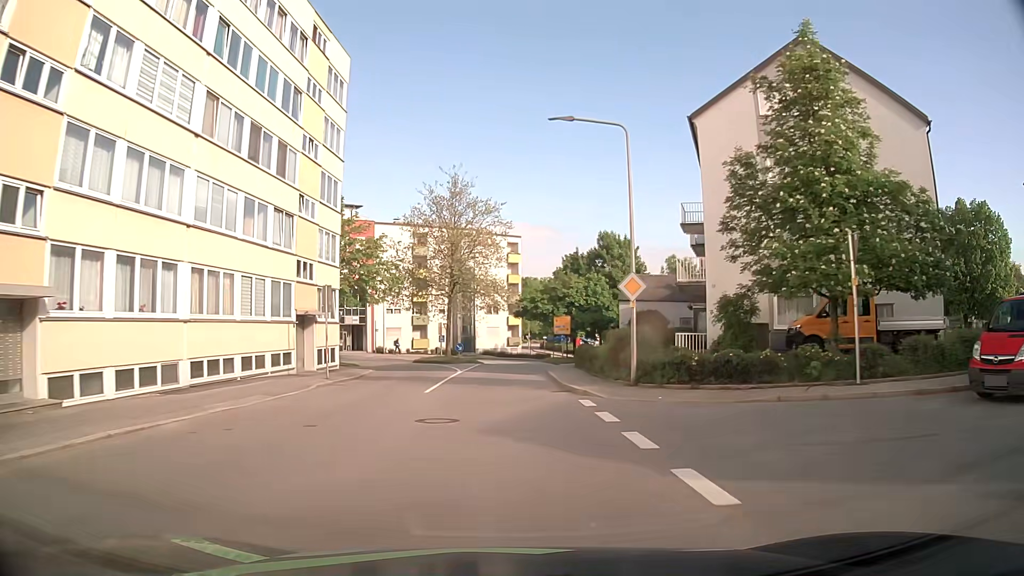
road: tertiary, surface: asphalt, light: Day
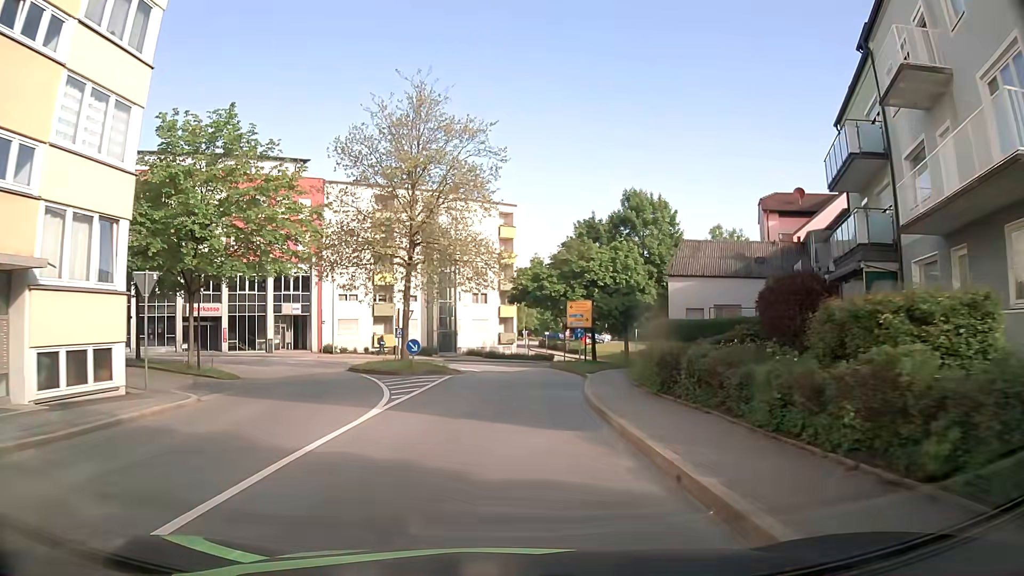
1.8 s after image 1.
(-0.1, +19.8) m; 0°
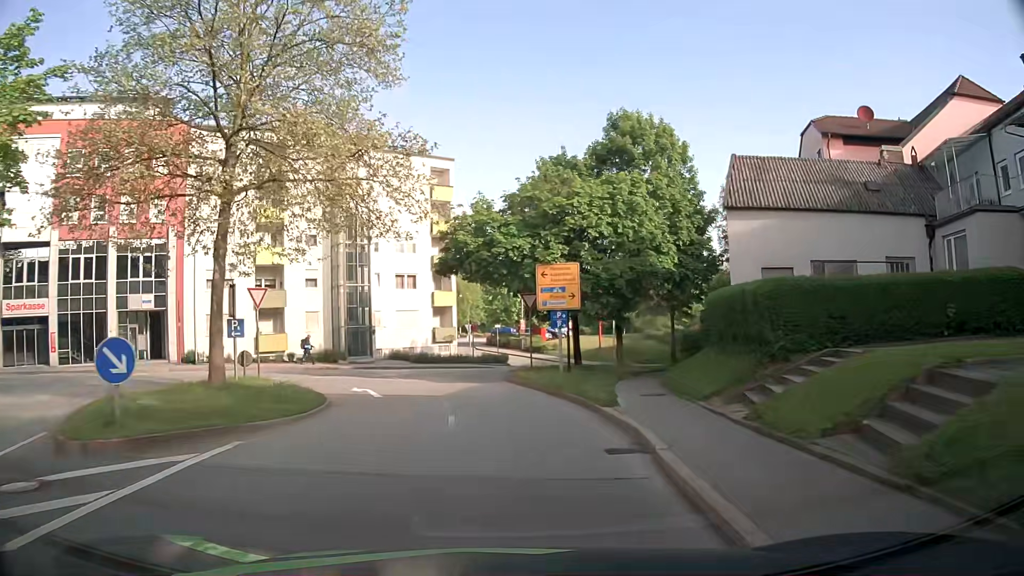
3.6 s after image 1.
(+0.6, +17.9) m; +4°
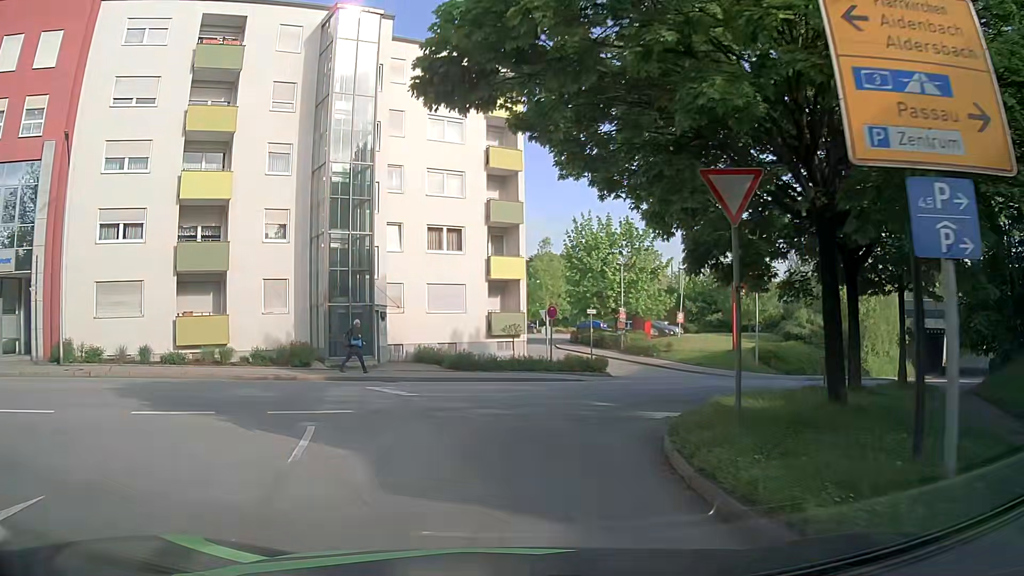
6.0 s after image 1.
(-0.5, +19.2) m; -6°
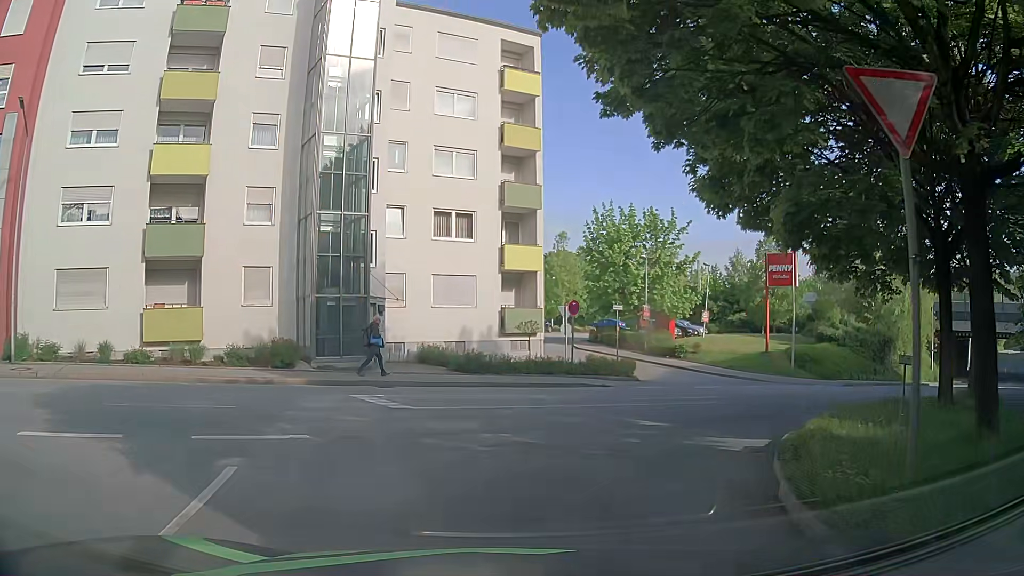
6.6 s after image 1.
(-0.1, +3.4) m; -2°
